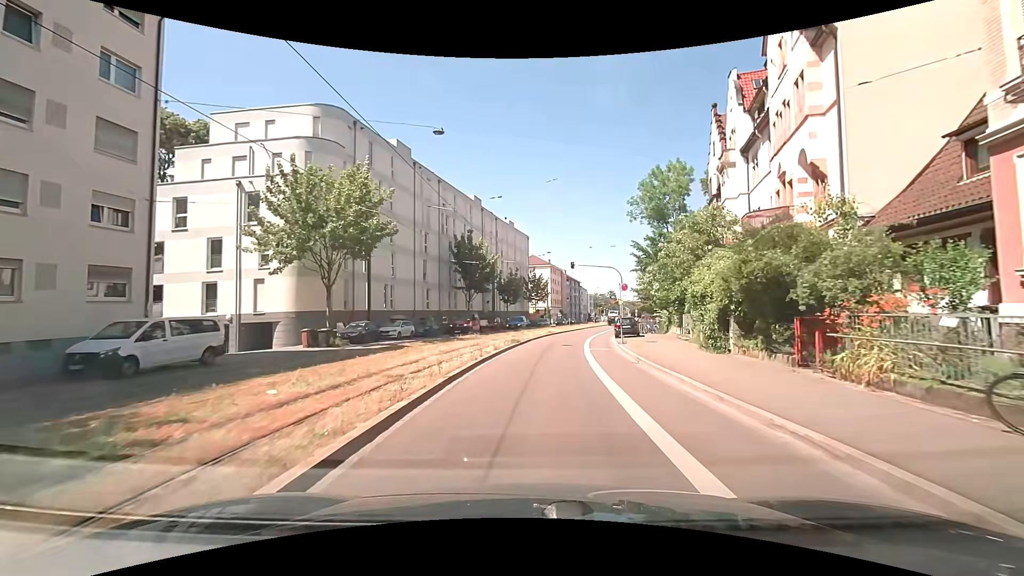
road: primary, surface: asphalt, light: Day
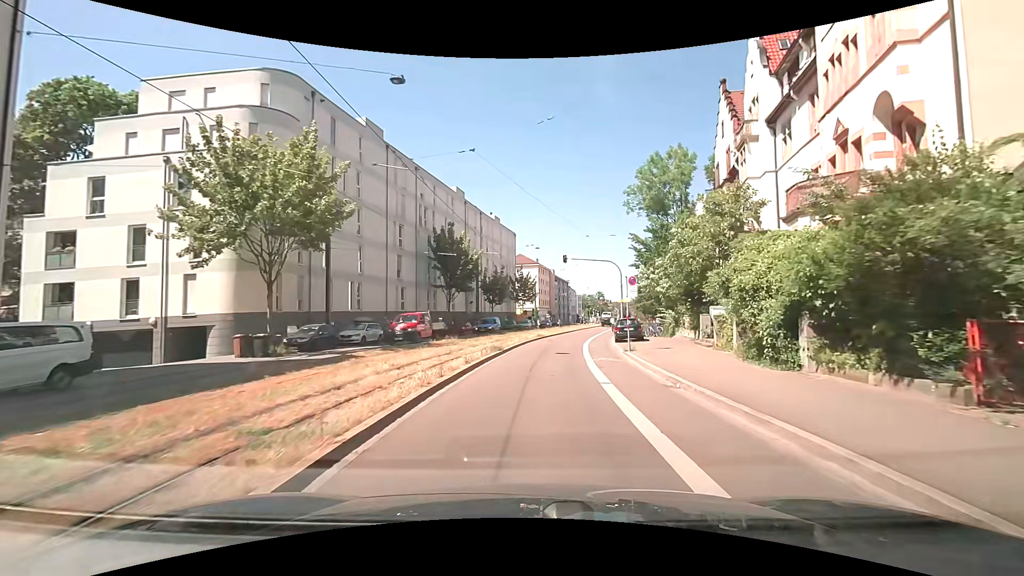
(+0.1, +5.3) m; +3°
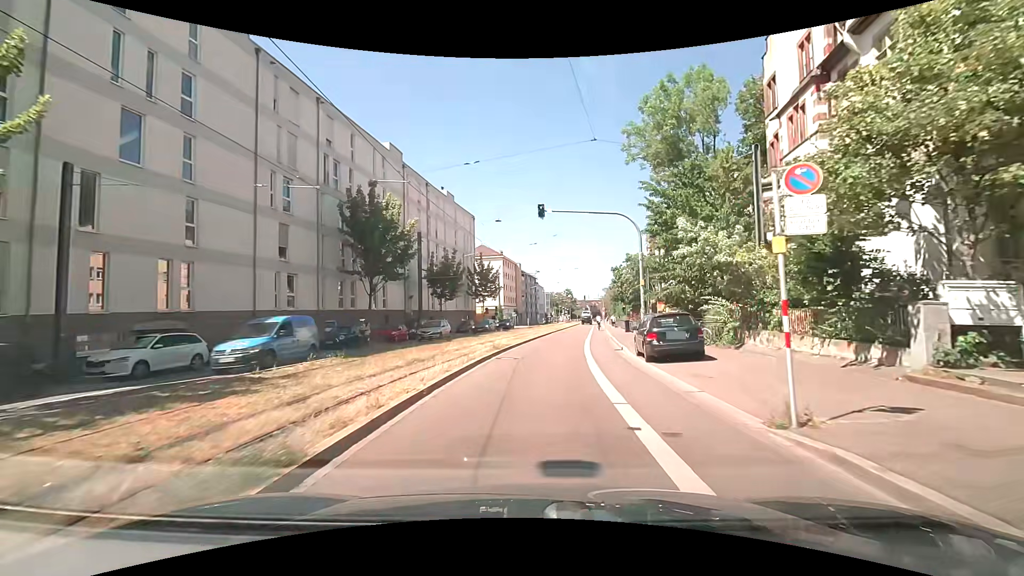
(+0.4, +15.9) m; +3°
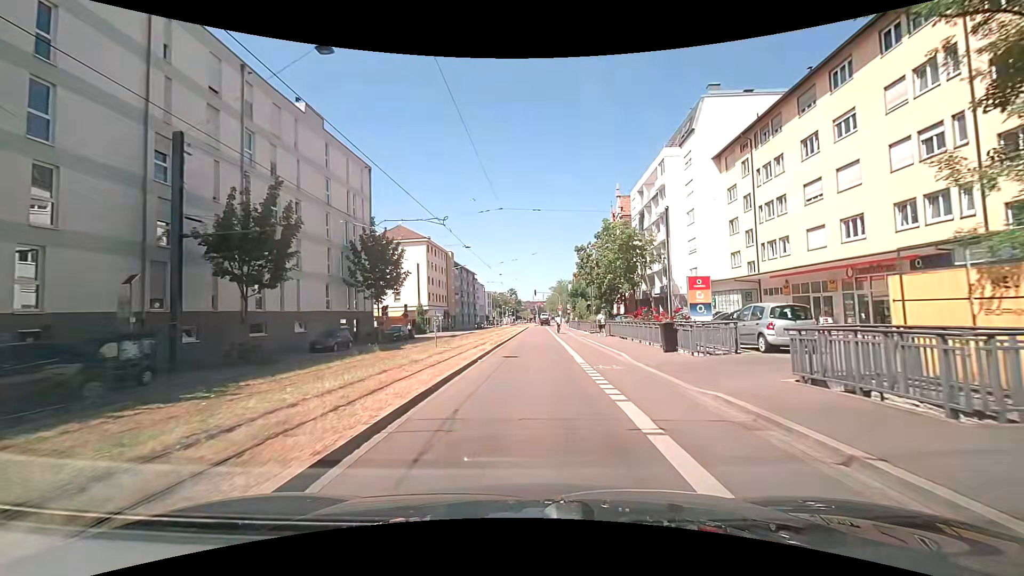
(+1.9, +27.3) m; +7°
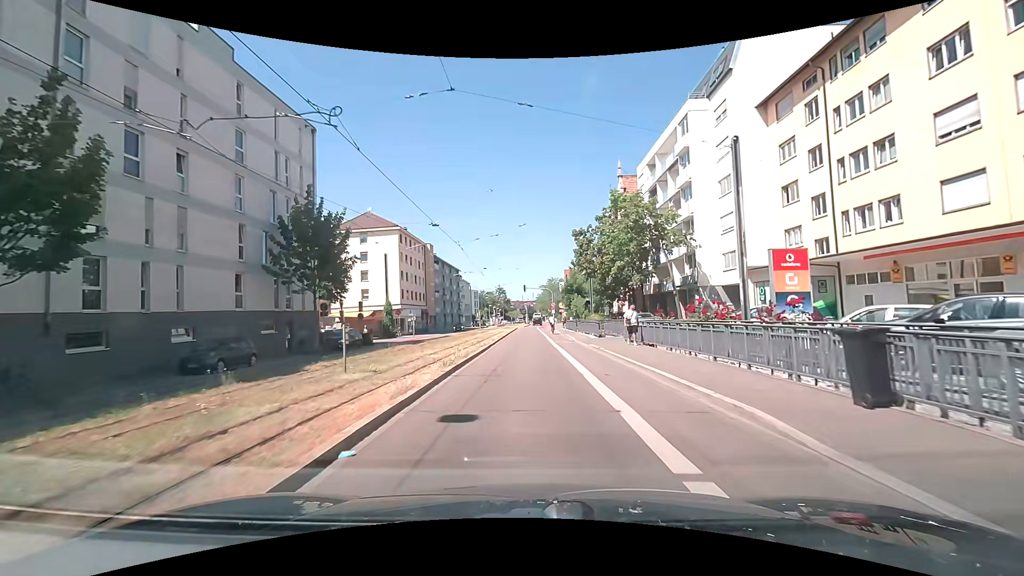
(0.0, +11.0) m; +1°
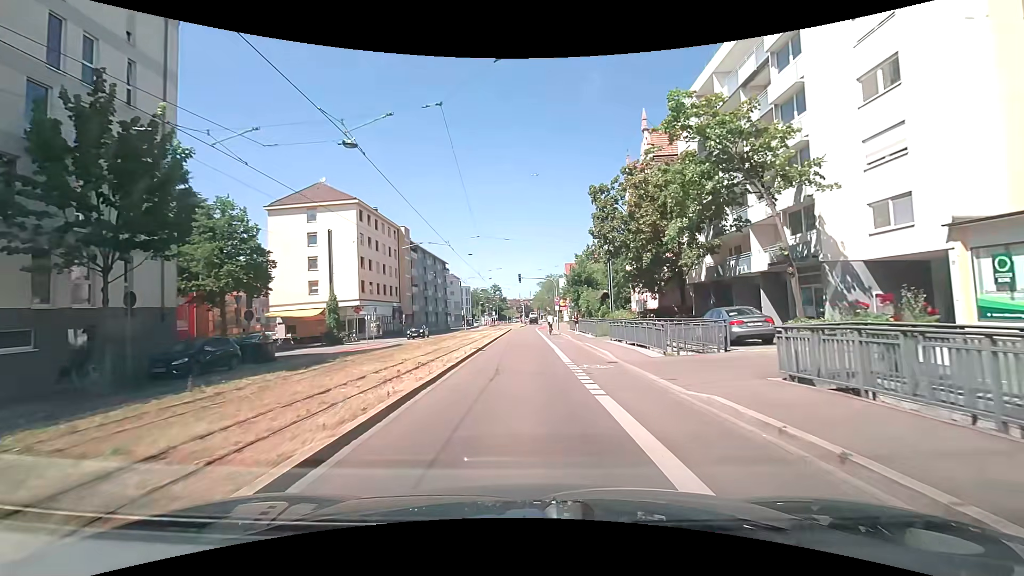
(0.0, +16.3) m; 0°
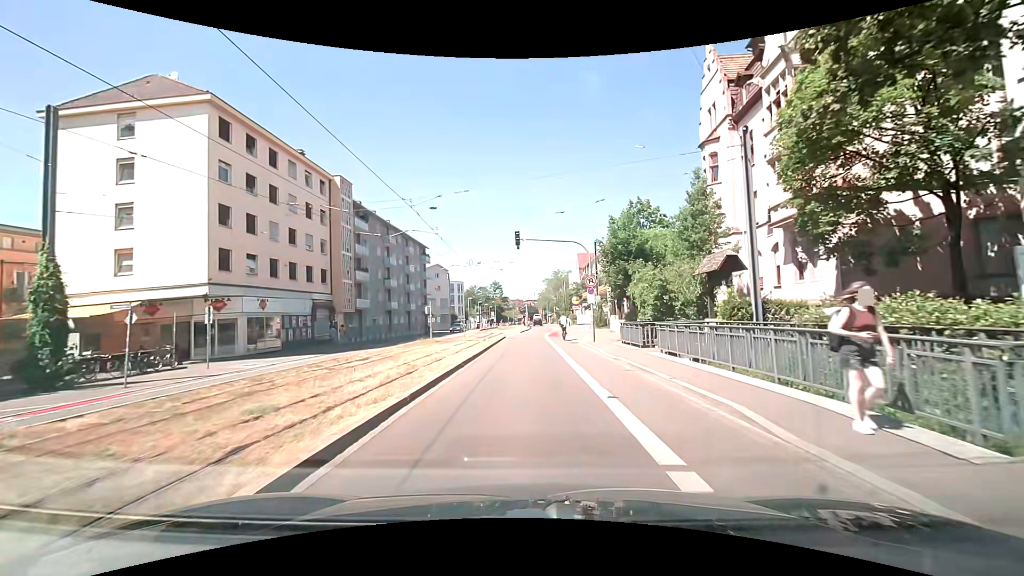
(0.0, +26.9) m; 0°
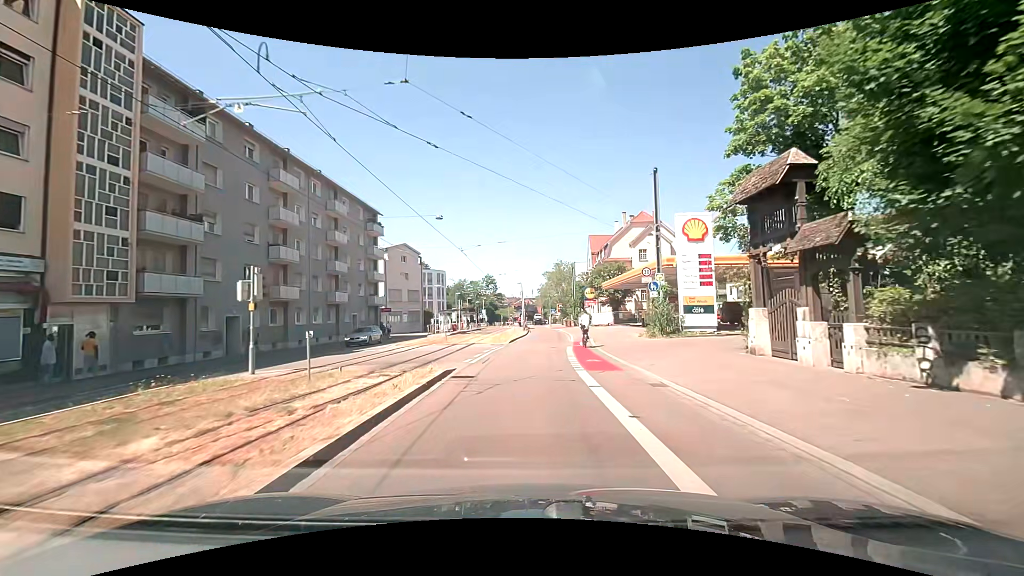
(-0.2, +27.8) m; -1°
(0, +10) (0, +20) (+1, +30) (+2, +40) (+2, +50) (+2, +60) (+2, +70) (+2, +80) (+2, +90) (+3, +100) m
